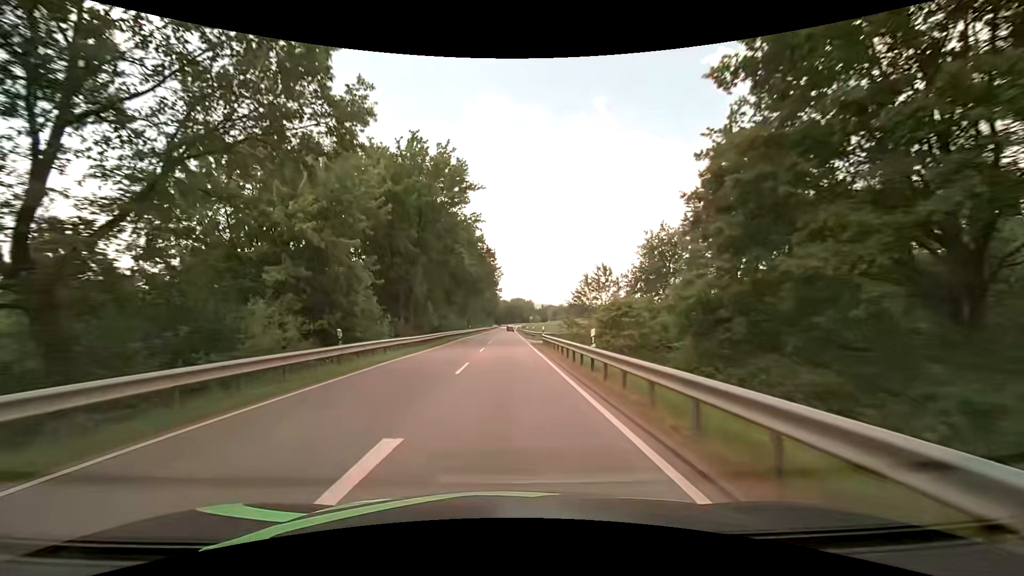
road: secondary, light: Day
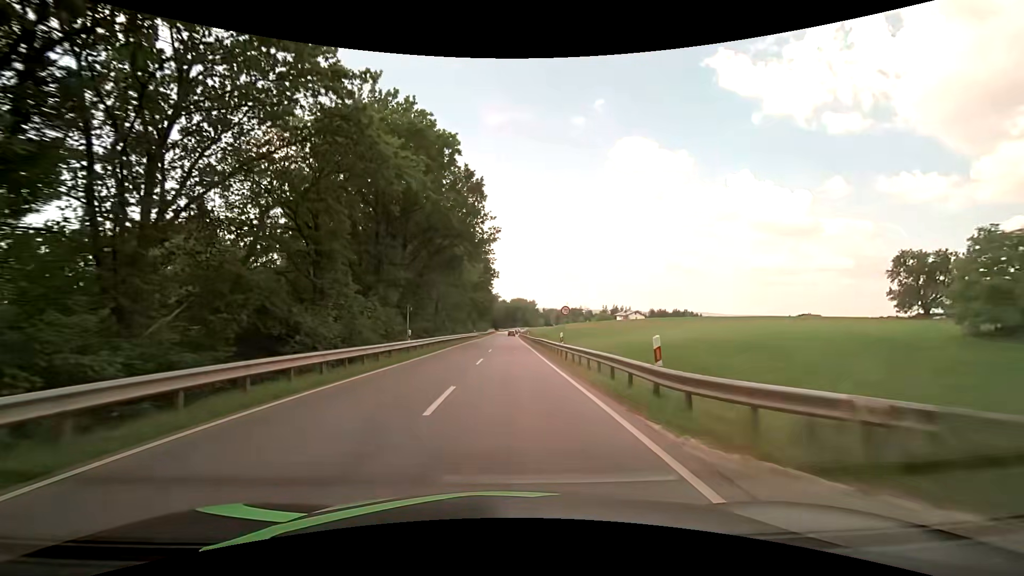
(-0.2, +42.3) m; 0°
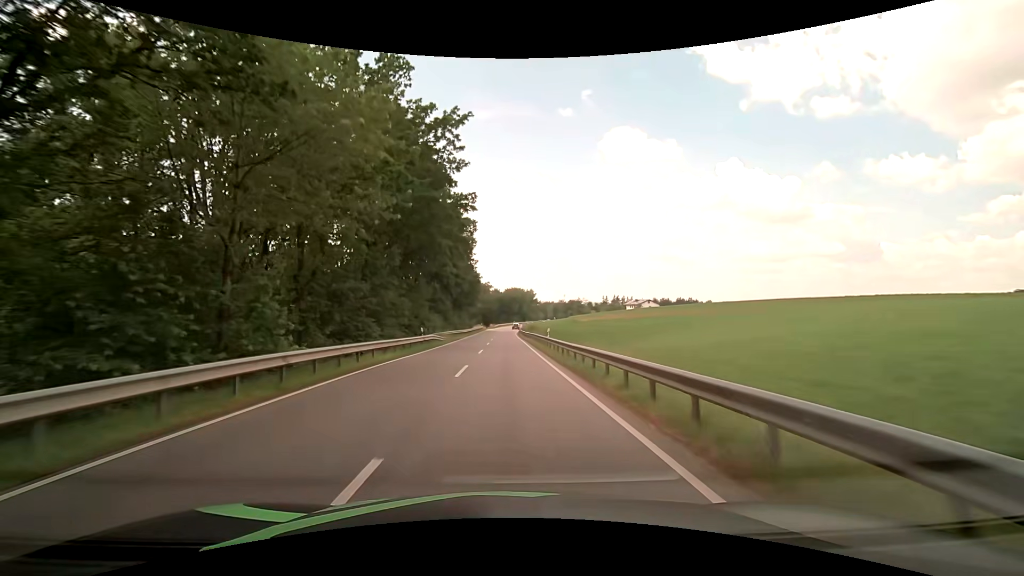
(-0.1, +42.5) m; 0°
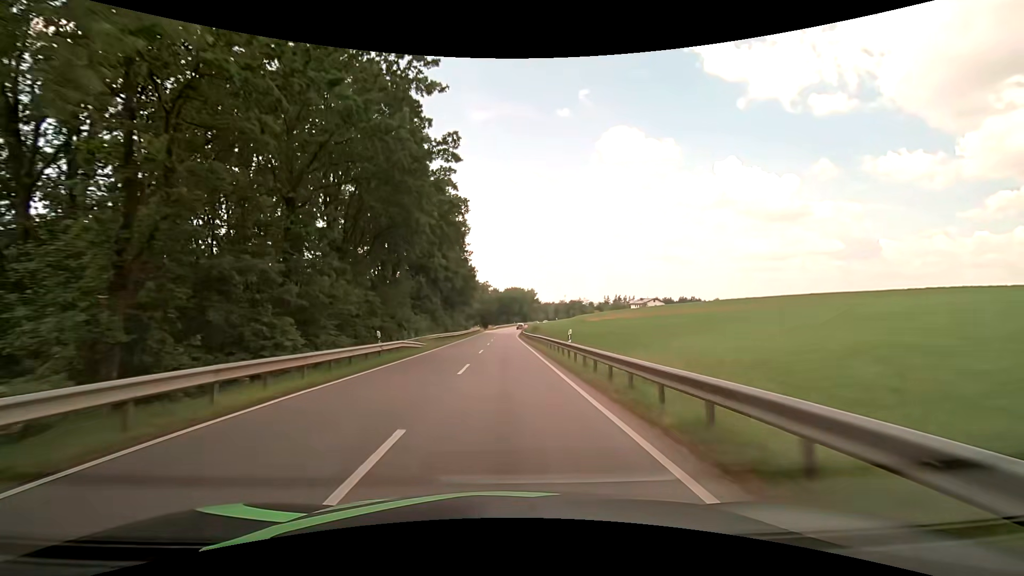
(0.0, +10.6) m; 0°
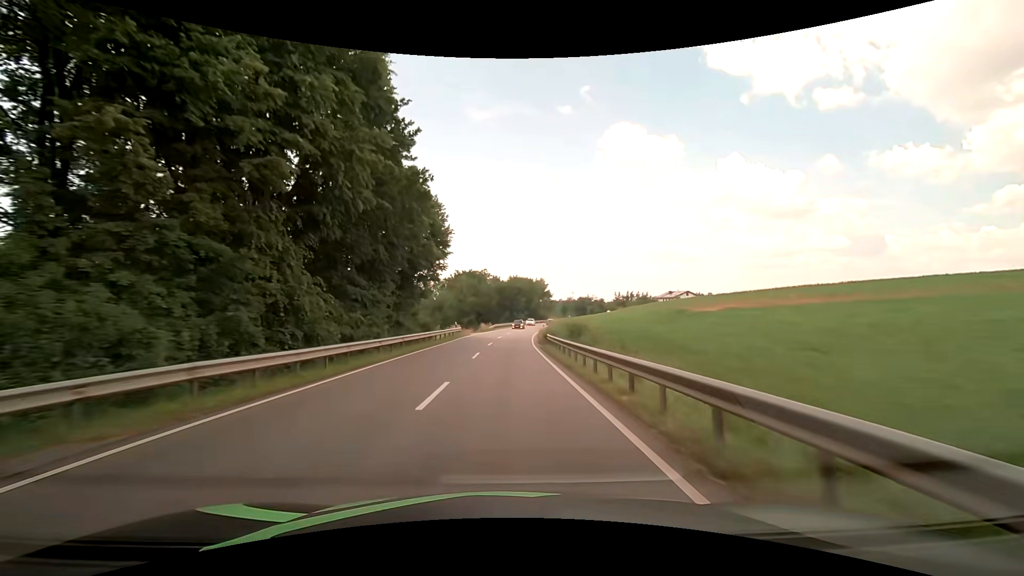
(-0.1, +42.6) m; 0°
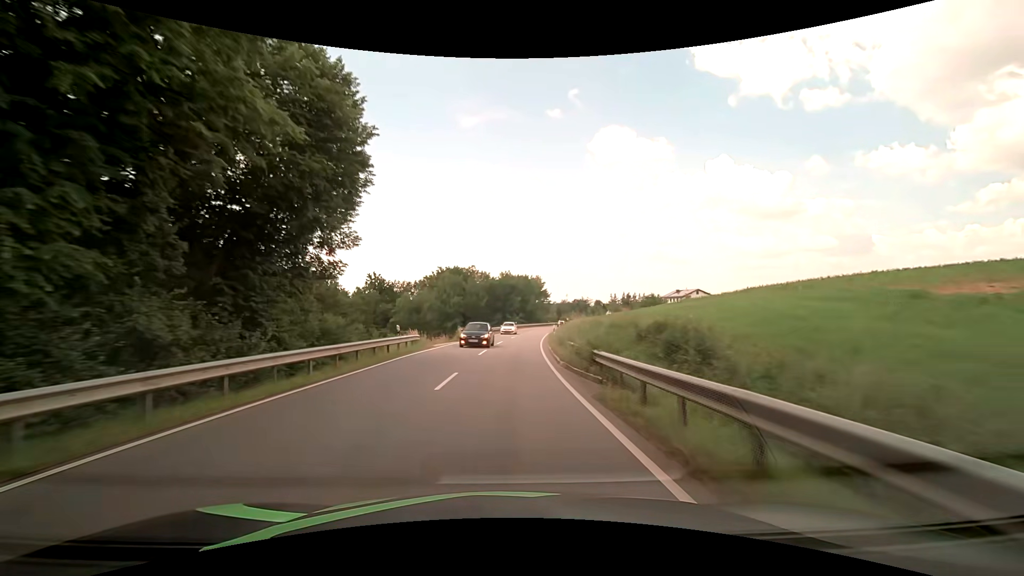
(0.0, +21.3) m; +1°
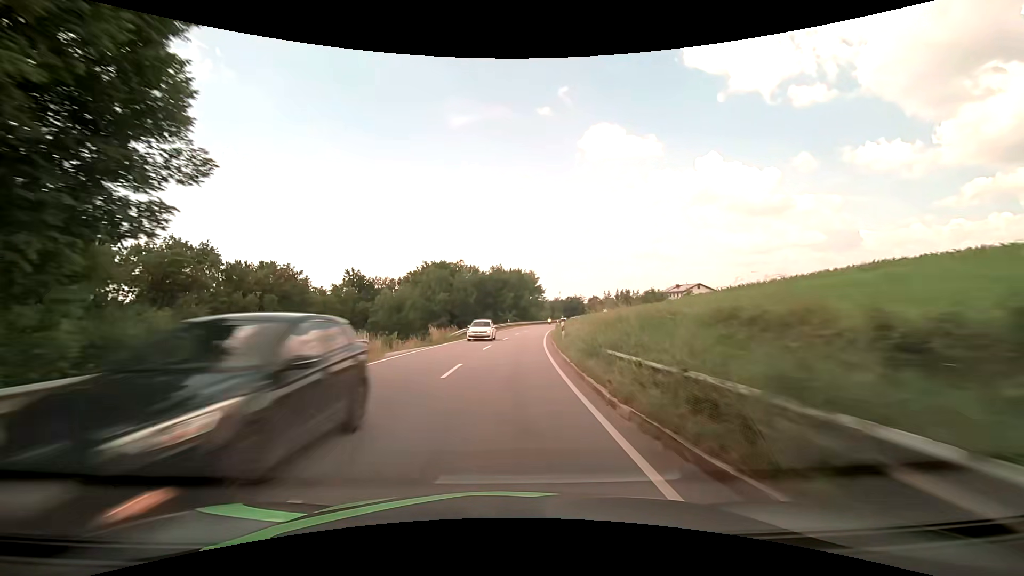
(+0.1, +10.6) m; +1°
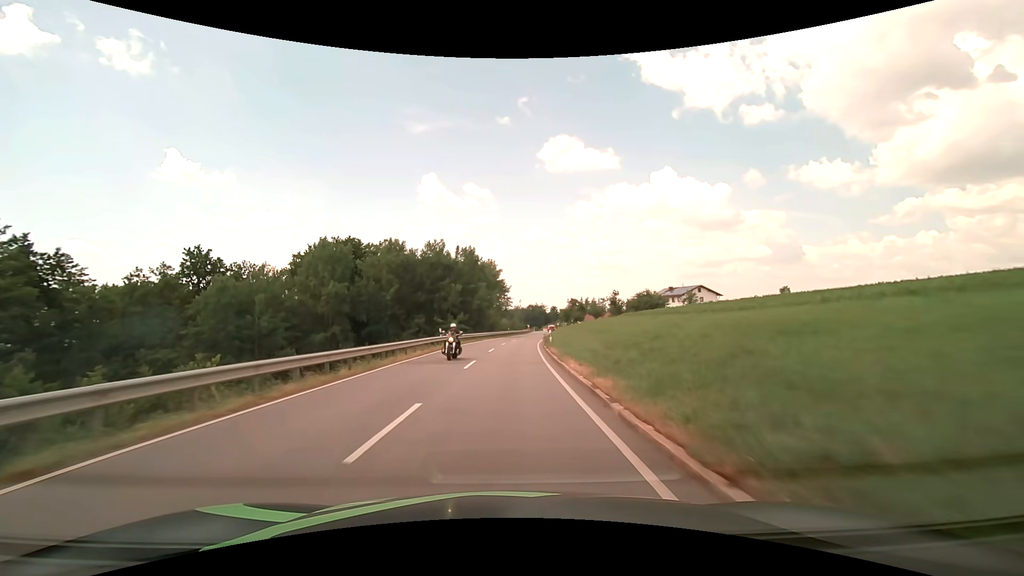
(+1.7, +42.6) m; +5°
(0, +10) (0, +20) (+1, +30) (+1, +40) (+2, +50) (+3, +60) (+4, +70) (+5, +80) (+6, +90) (+7, +100) m
